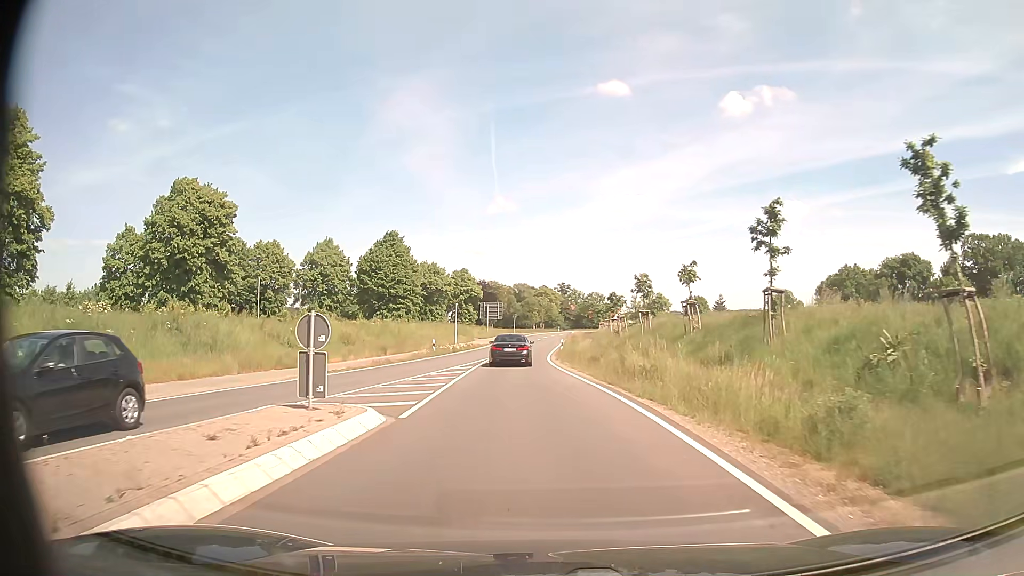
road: tertiary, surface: asphalt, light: Day
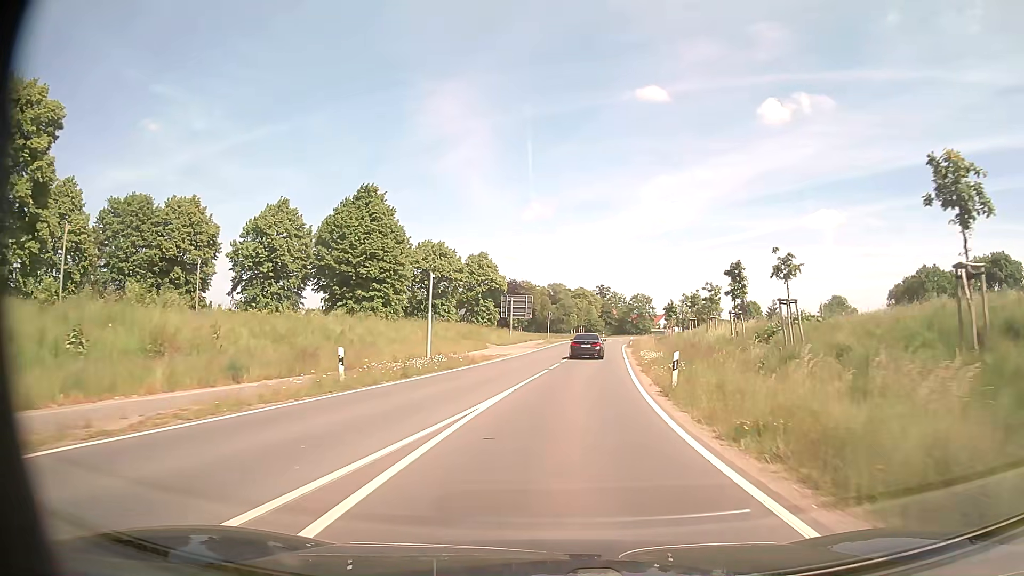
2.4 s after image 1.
(-1.4, +29.0) m; -4°
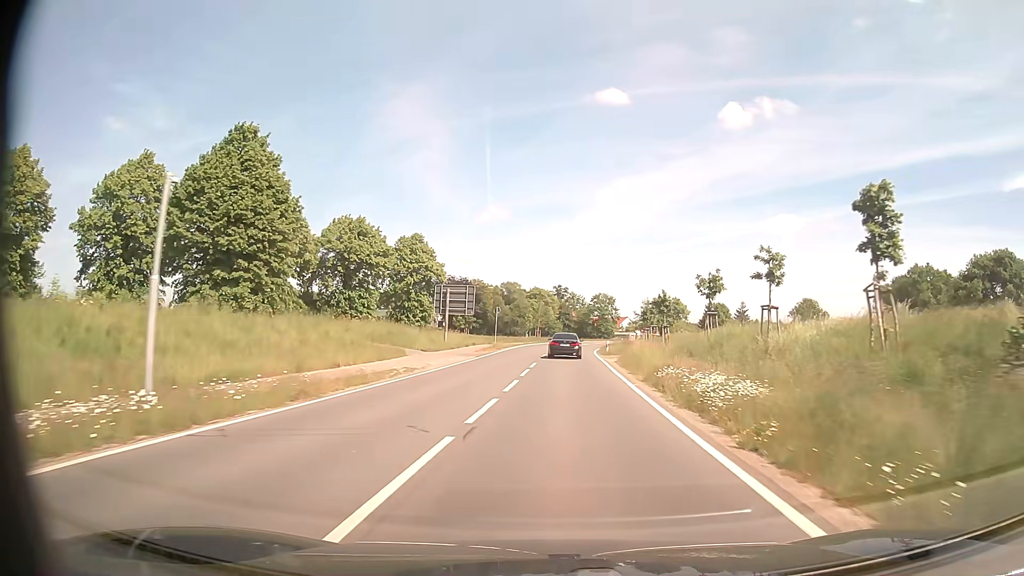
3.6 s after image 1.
(+0.7, +18.1) m; +4°
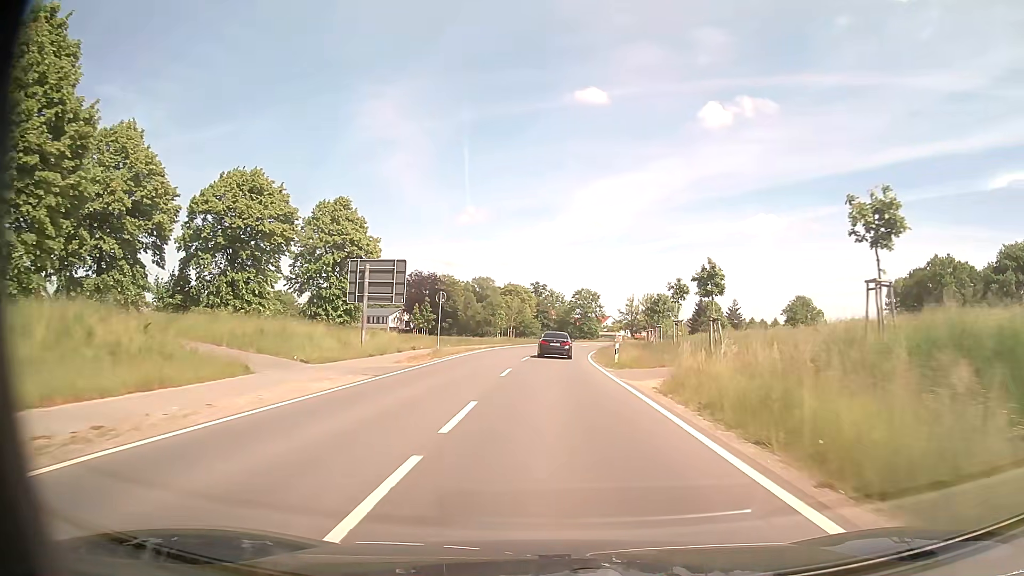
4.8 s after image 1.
(+0.5, +19.7) m; +2°
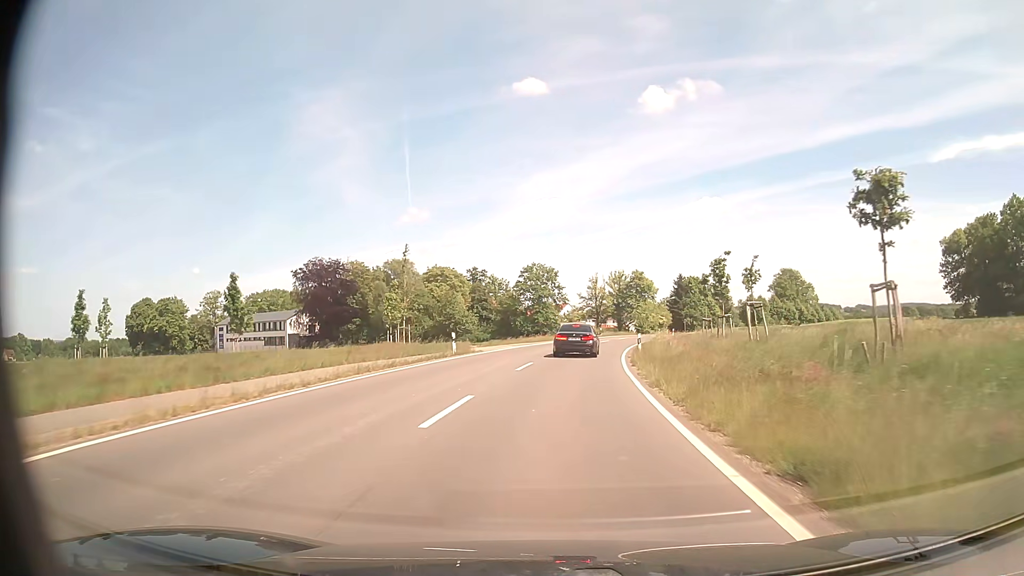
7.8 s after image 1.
(+1.3, +47.4) m; +4°
